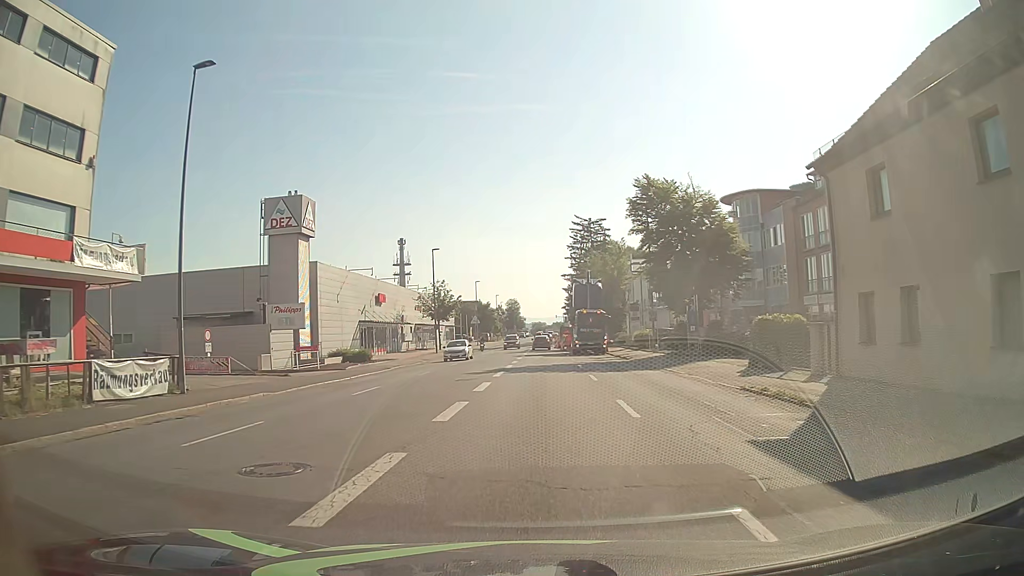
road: tertiary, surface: asphalt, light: Day
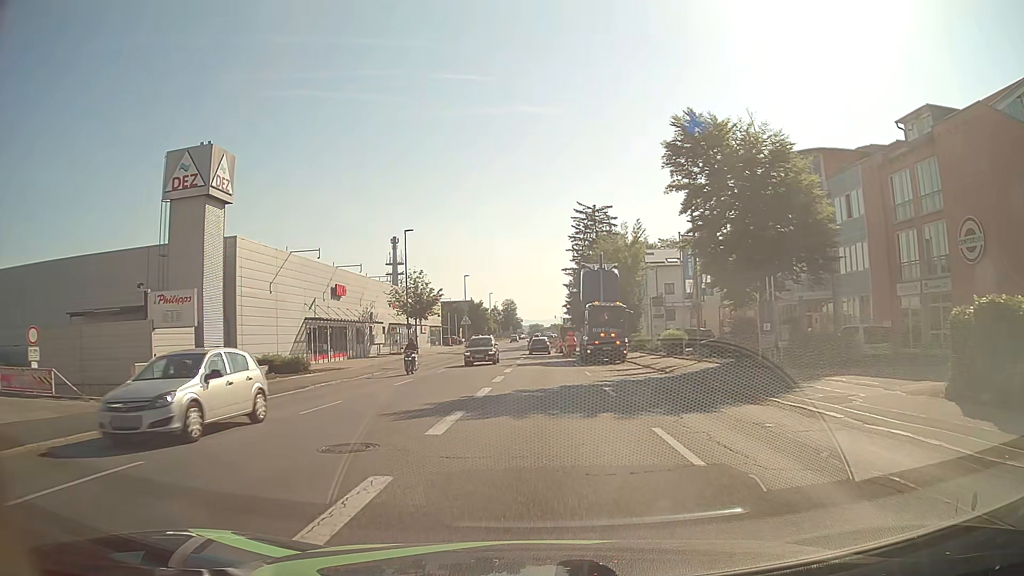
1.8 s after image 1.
(0.0, +13.2) m; 0°
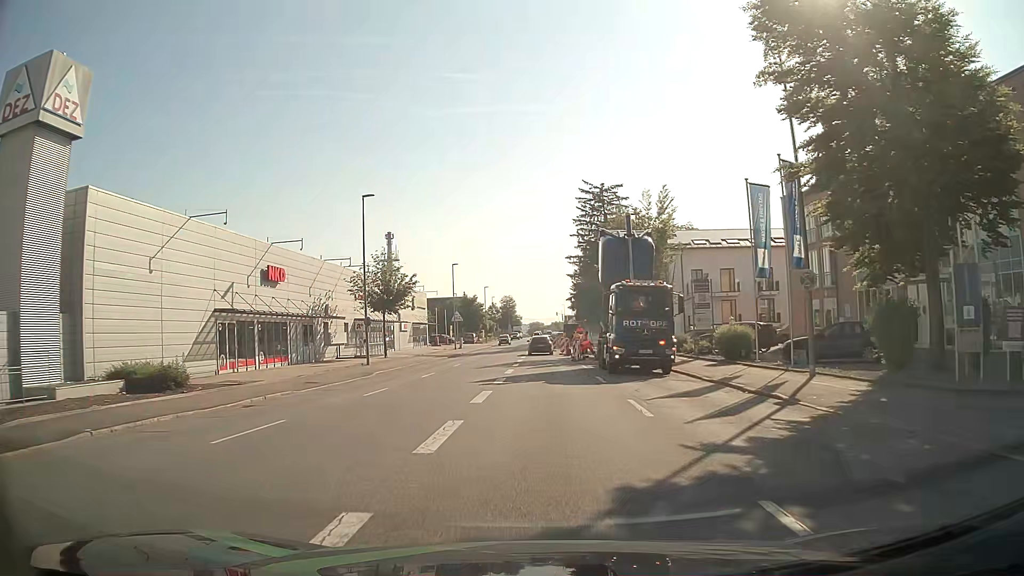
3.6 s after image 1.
(+0.1, +13.5) m; 0°
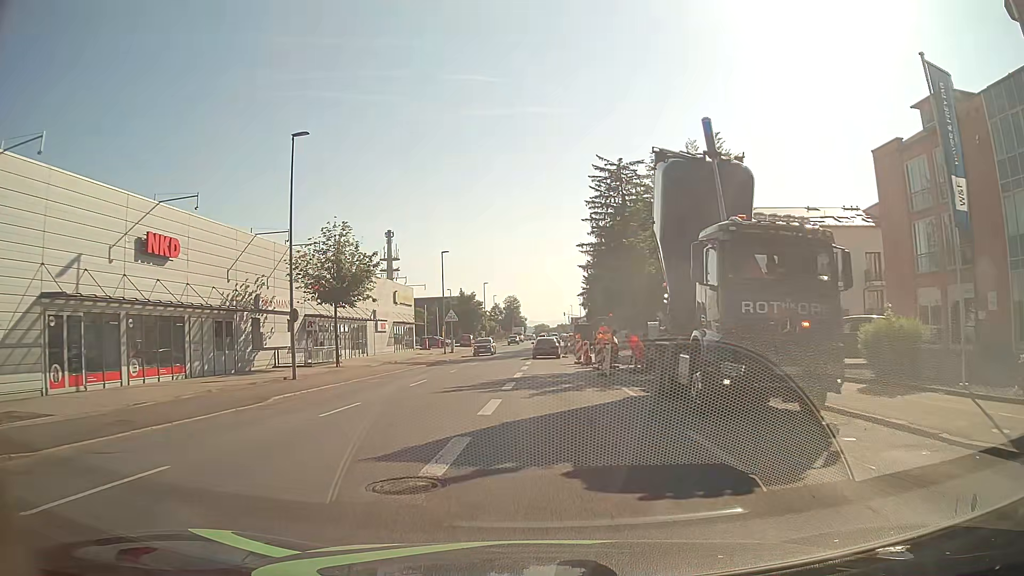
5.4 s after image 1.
(0.0, +13.6) m; 0°
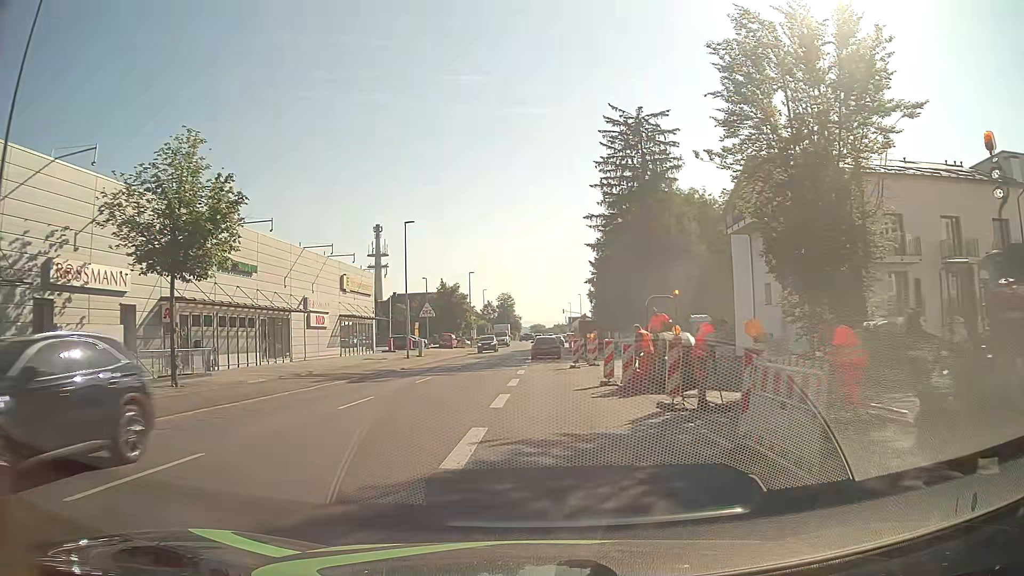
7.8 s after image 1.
(0.0, +17.3) m; +1°
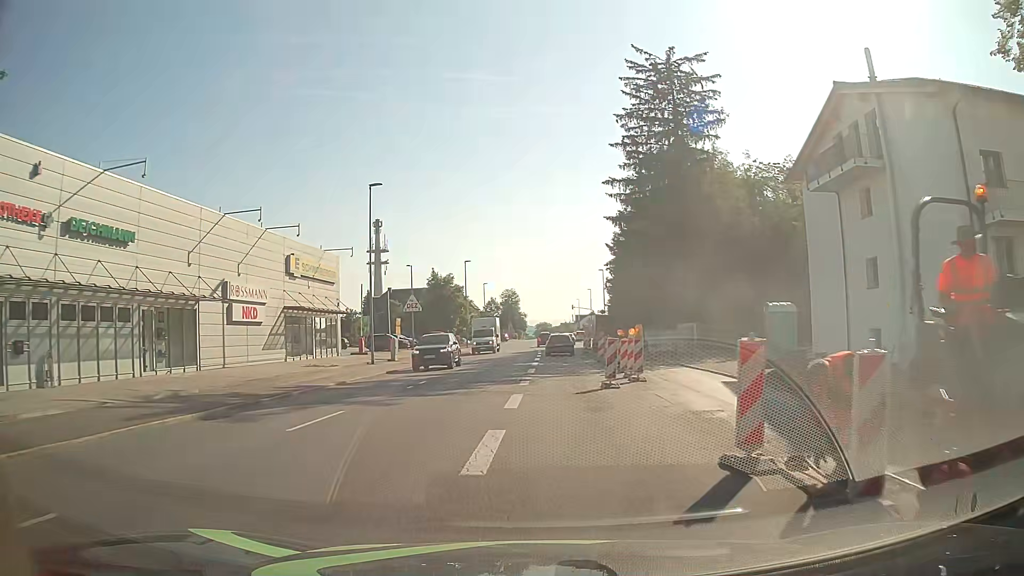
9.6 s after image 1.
(-0.3, +12.5) m; -2°
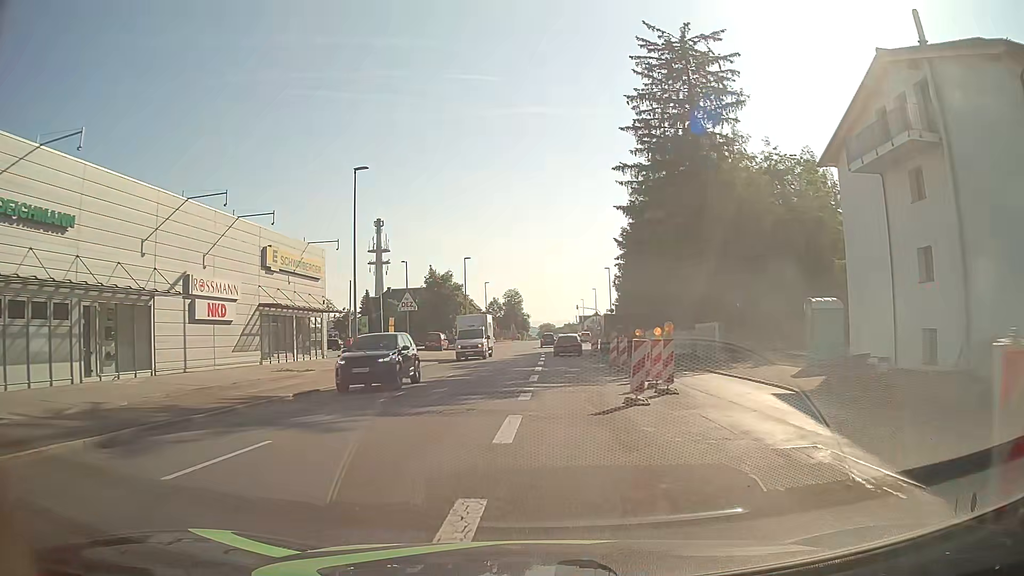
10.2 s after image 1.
(0.0, +4.1) m; 0°
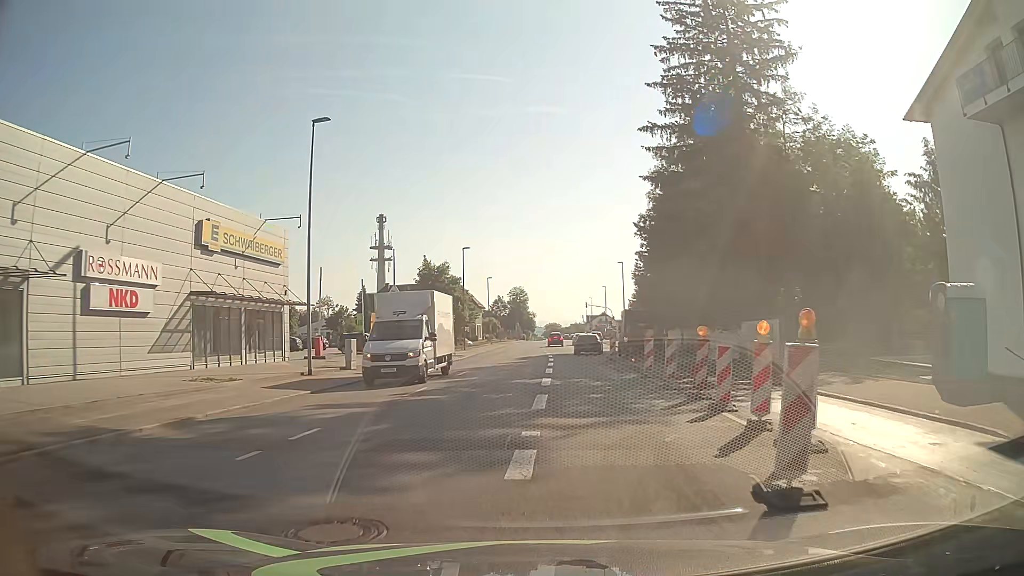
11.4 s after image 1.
(-0.1, +8.0) m; 0°
(0, +10) (+1, +20) (+1, +30) (+1, +40) (+1, +50) (+1, +60) (+1, +70) (+1, +80) (+1, +90) (+2, +100) m
